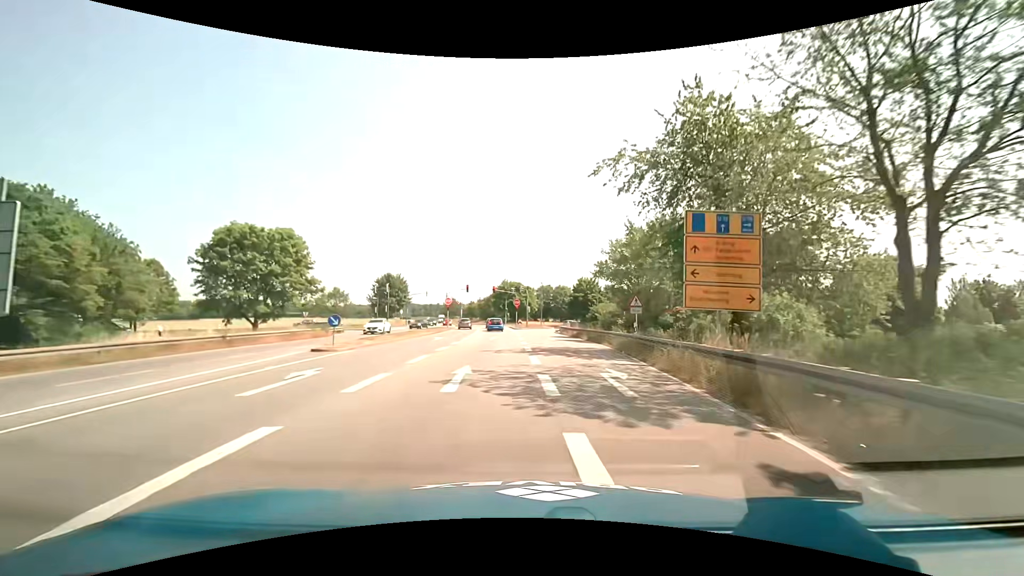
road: primary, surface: asphalt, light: Day
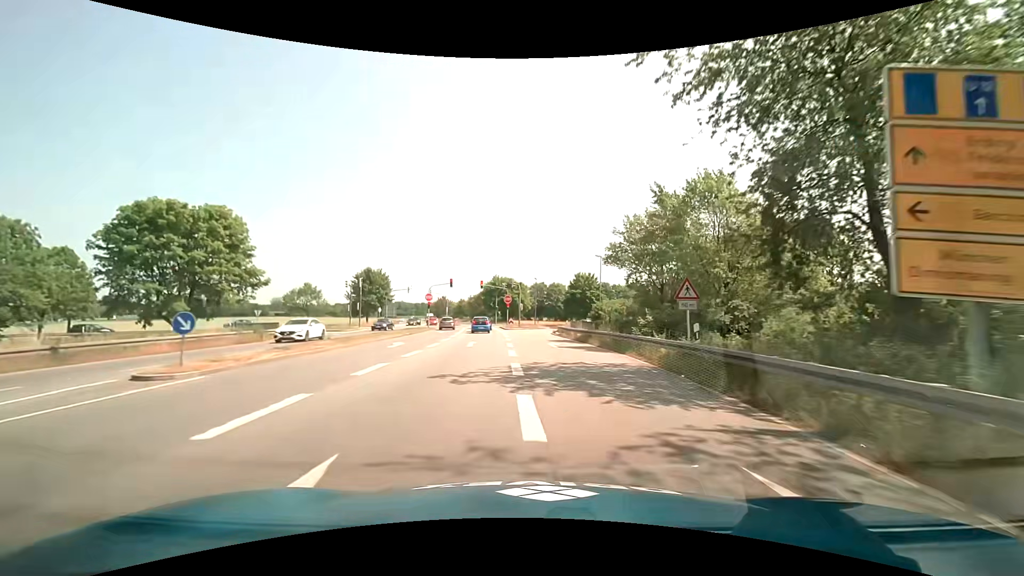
(+0.1, +9.2) m; +1°
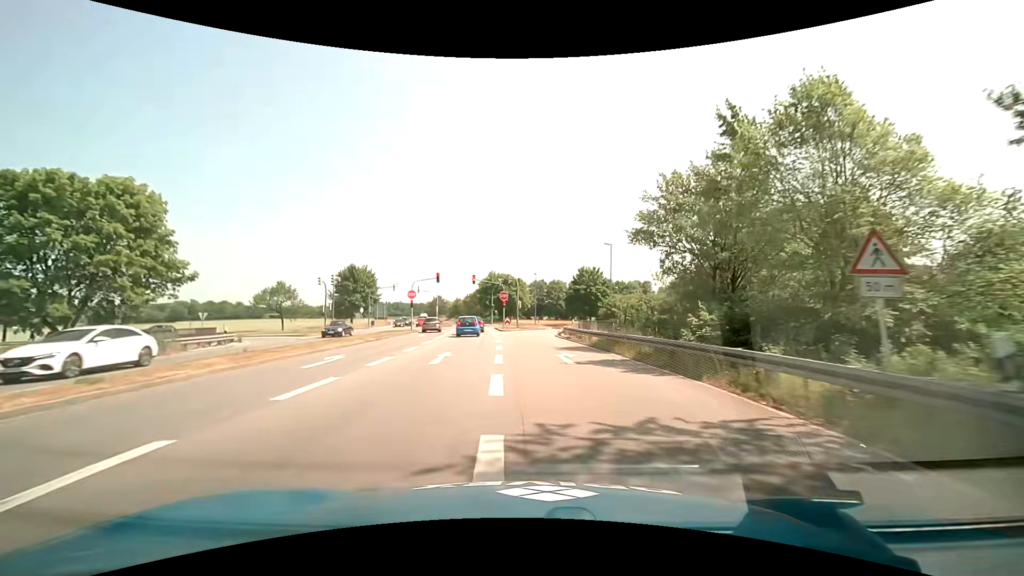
(0.0, +8.8) m; 0°
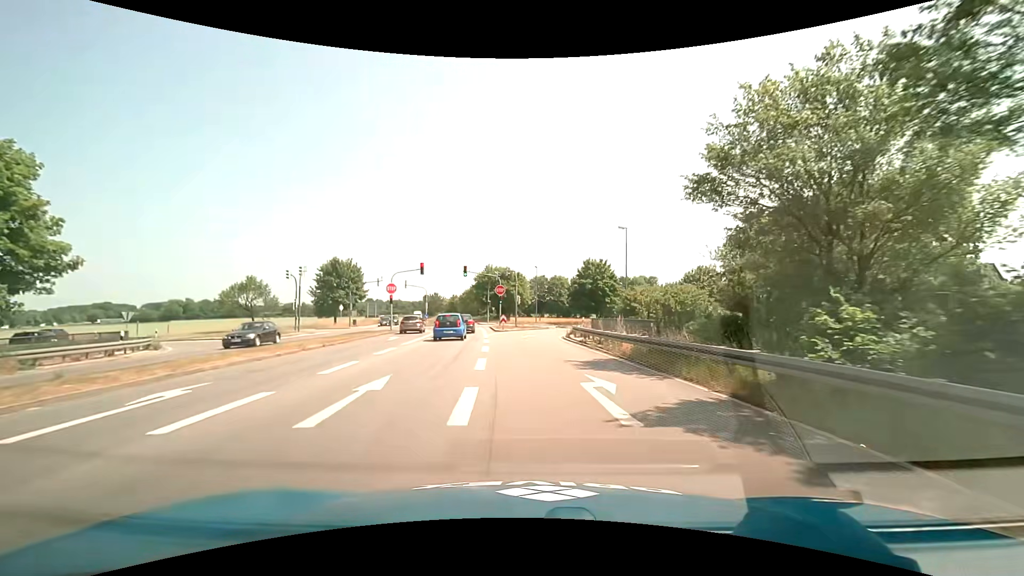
(0.0, +8.3) m; 0°
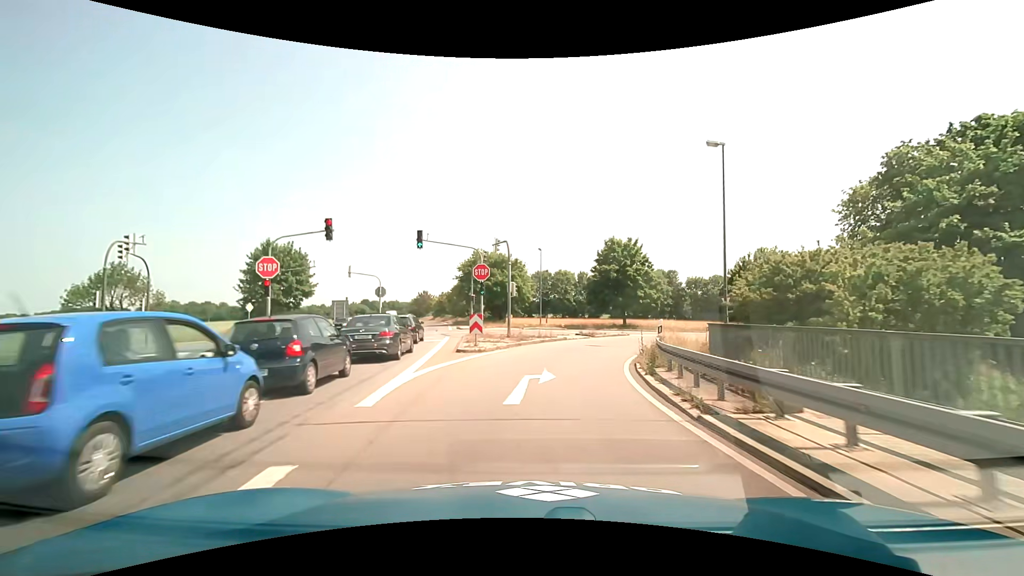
(-0.1, +22.3) m; 0°
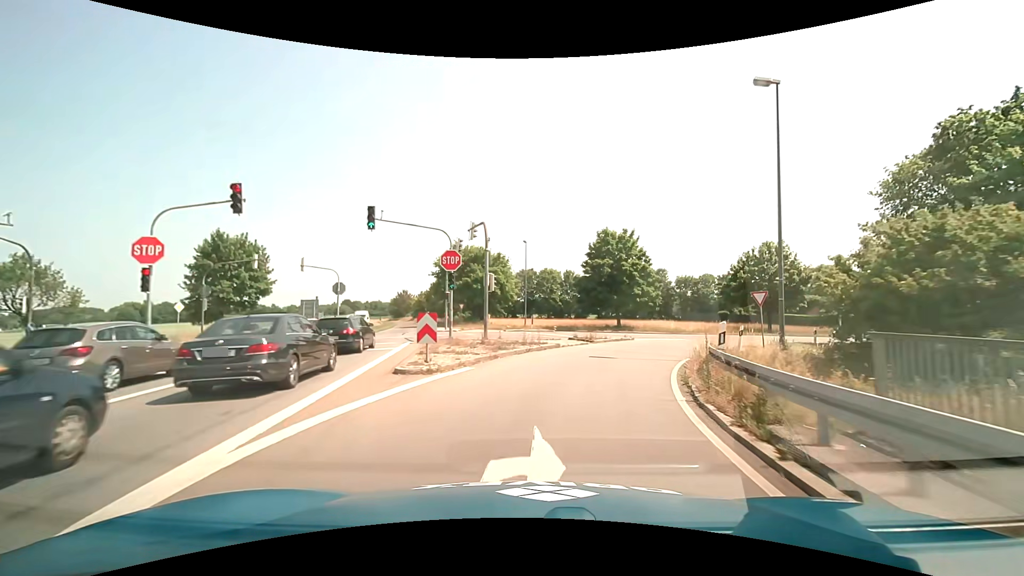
(+0.1, +6.5) m; +2°
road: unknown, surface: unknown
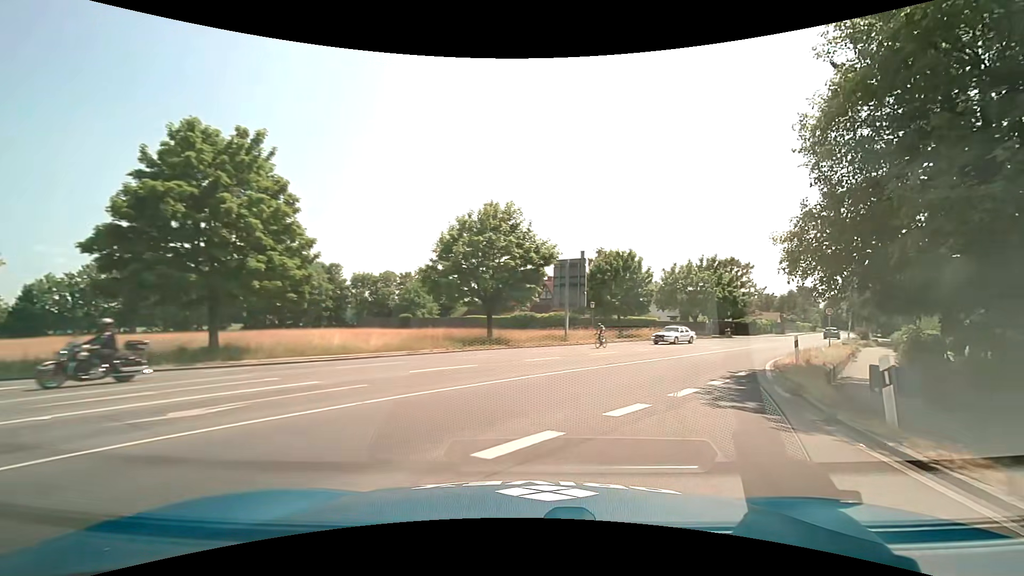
(+7.5, +27.7) m; +36°
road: secondary_link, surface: asphalt
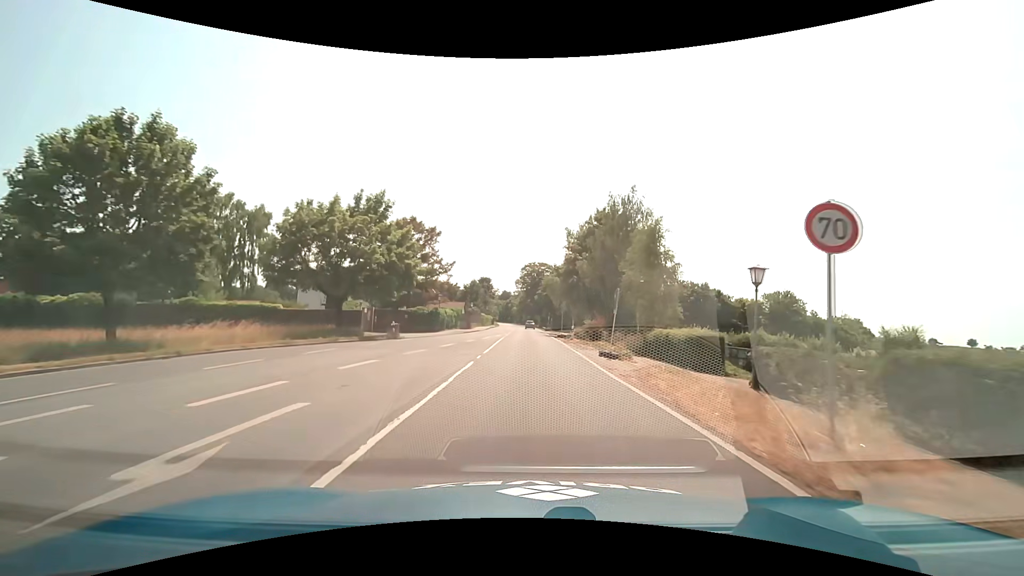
(+12.7, +30.9) m; +35°
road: secondary
(0, +10) (0, +20) (0, +30) (0, +40) (0, +50) (0, +60) (0, +70) (0, +80) (-1, +90) (-1, +100) m
